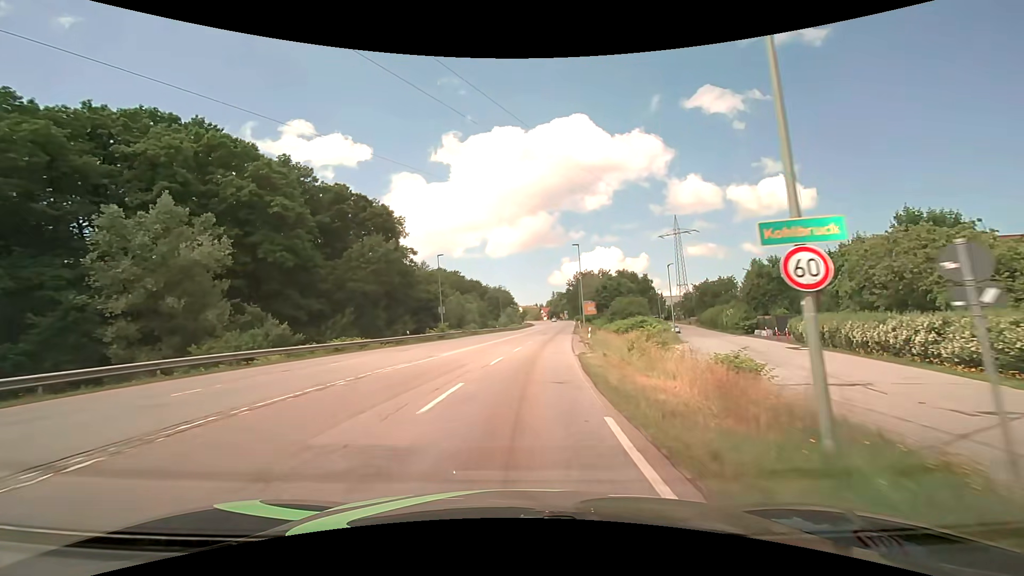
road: secondary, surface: asphalt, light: Day
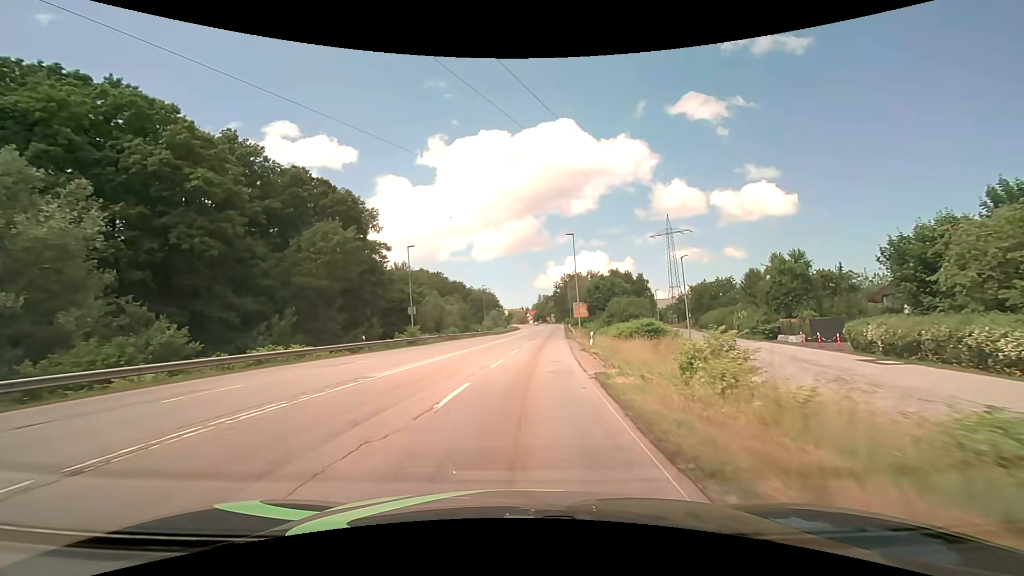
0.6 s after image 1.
(+0.2, +8.7) m; +2°
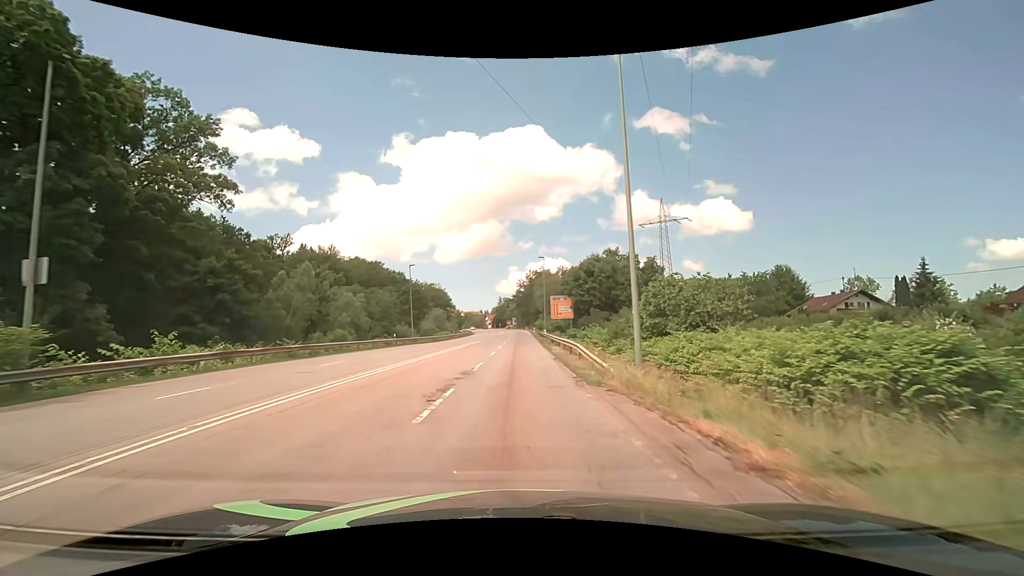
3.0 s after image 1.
(+1.5, +35.4) m; +5°
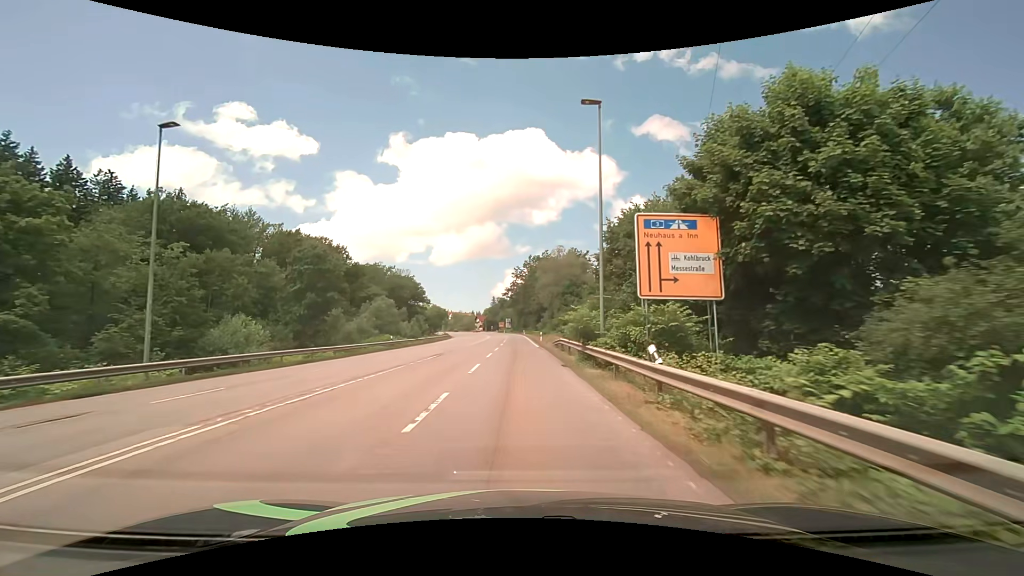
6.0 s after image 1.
(-0.1, +45.0) m; 0°
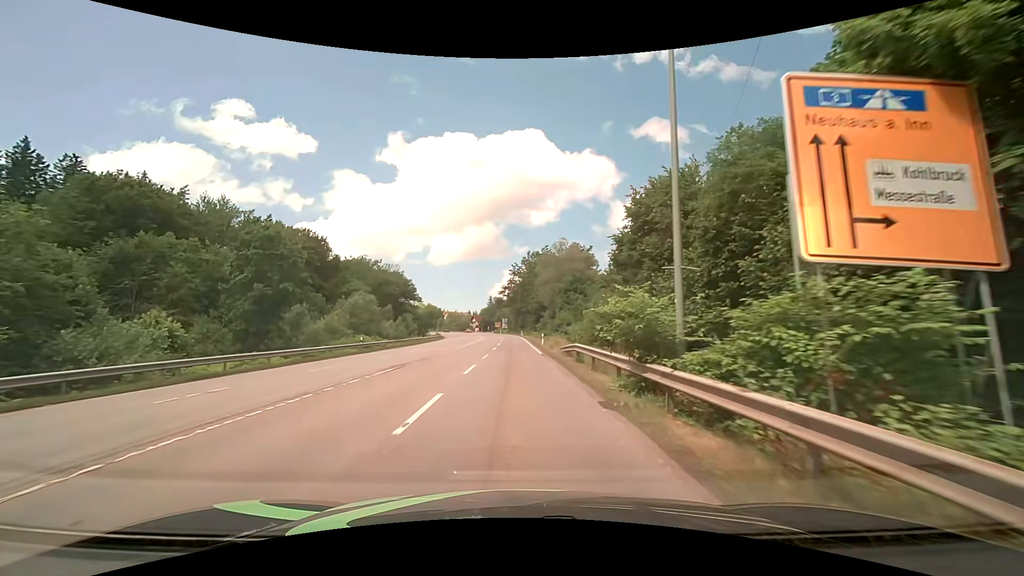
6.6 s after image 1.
(0.0, +9.1) m; 0°
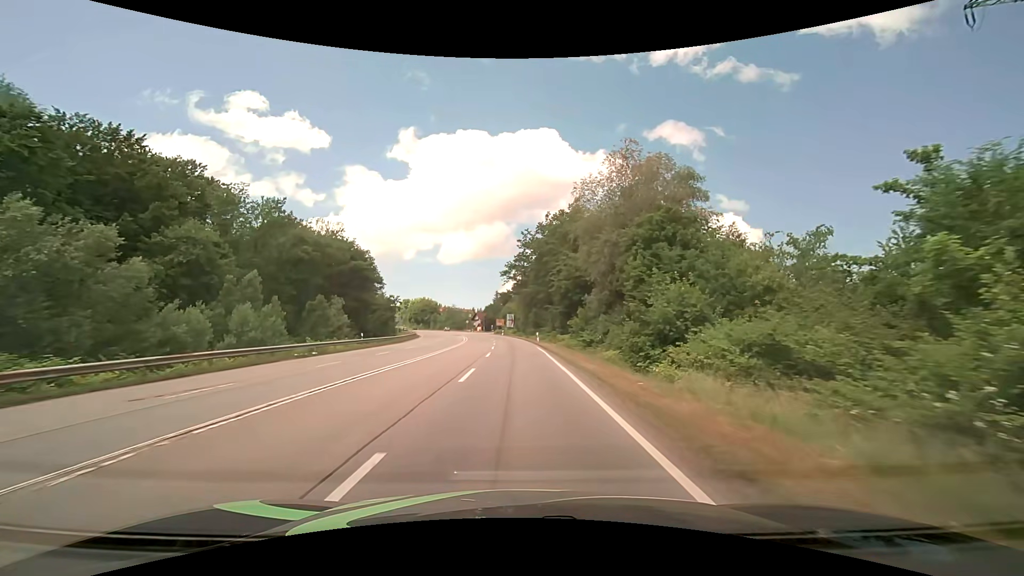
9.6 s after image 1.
(-0.1, +45.4) m; -1°
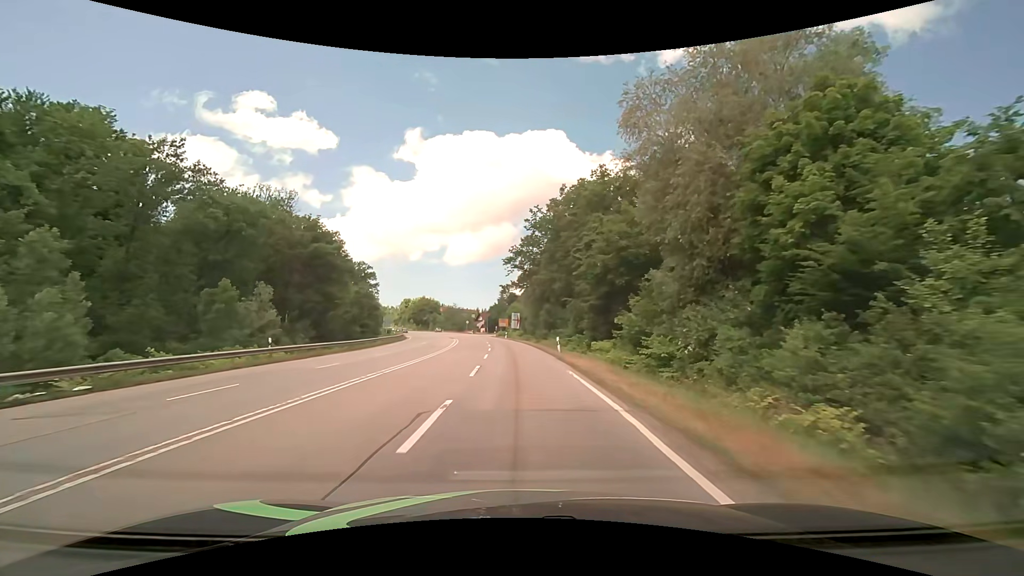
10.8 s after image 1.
(-0.1, +18.2) m; -1°
(0, +10) (0, +20) (0, +30) (-1, +40) (-1, +50) (-2, +60) (-3, +70) (-5, +80) (-6, +90) (-8, +100) m
